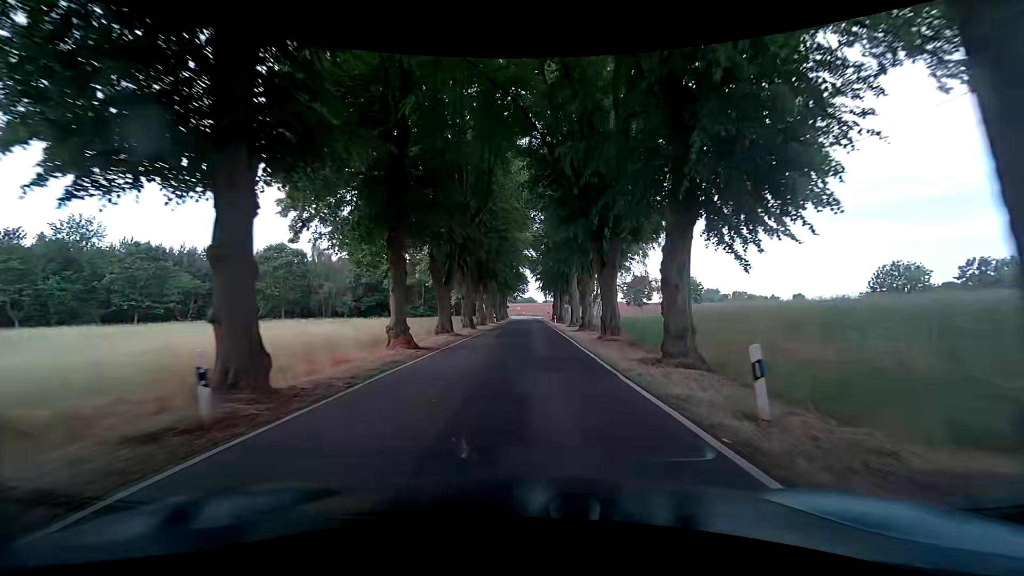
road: tertiary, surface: asphalt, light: Day
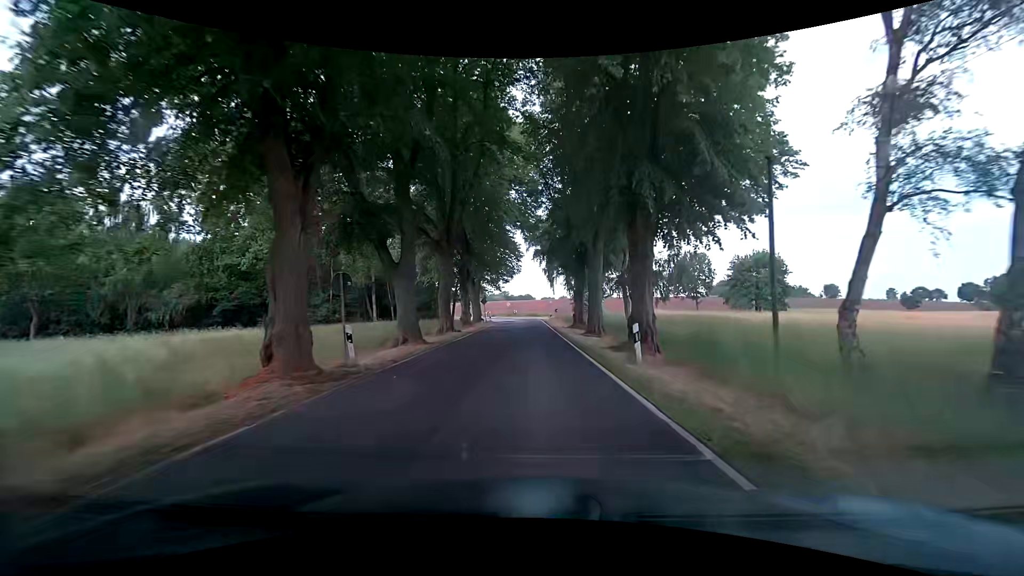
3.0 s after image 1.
(+0.2, +47.3) m; +1°
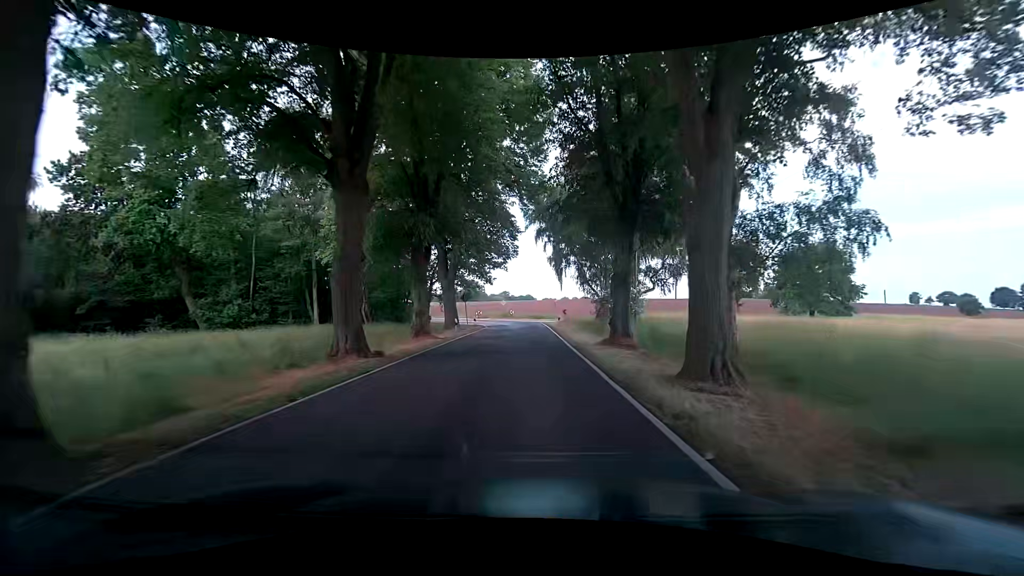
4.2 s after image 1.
(-0.1, +17.0) m; +1°
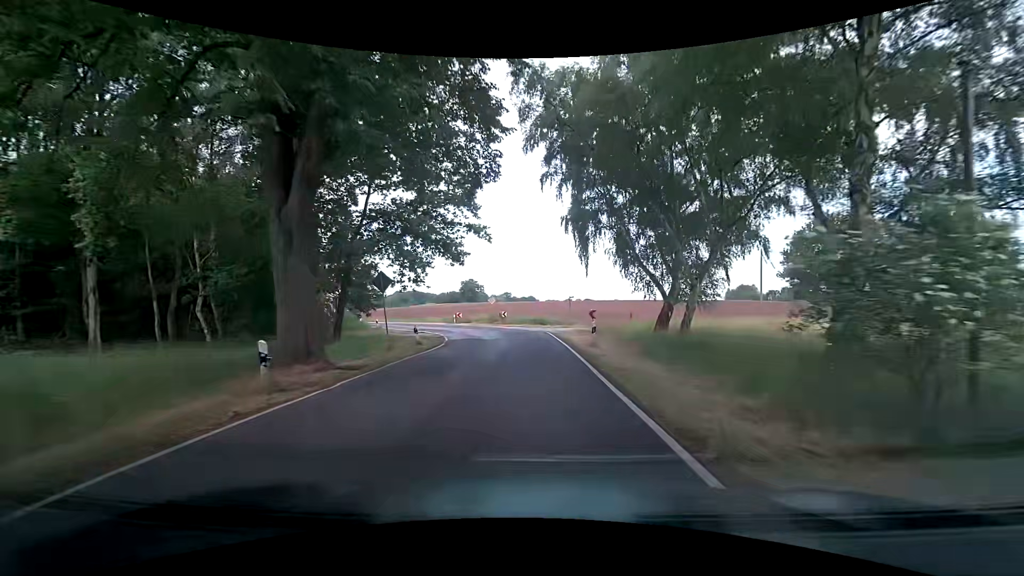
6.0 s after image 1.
(-0.3, +23.0) m; 0°
